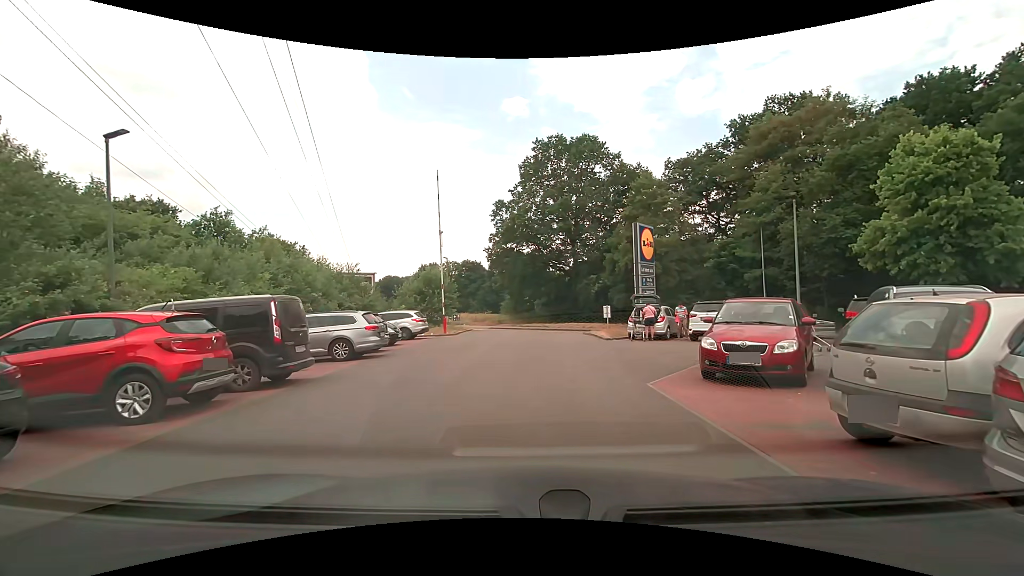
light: Day
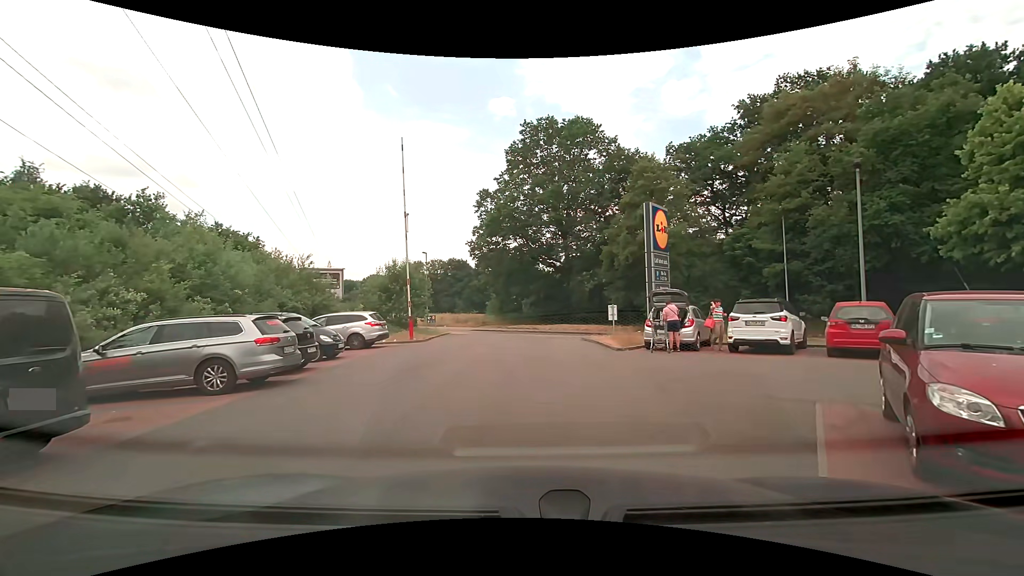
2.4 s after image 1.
(+0.2, +5.3) m; +3°
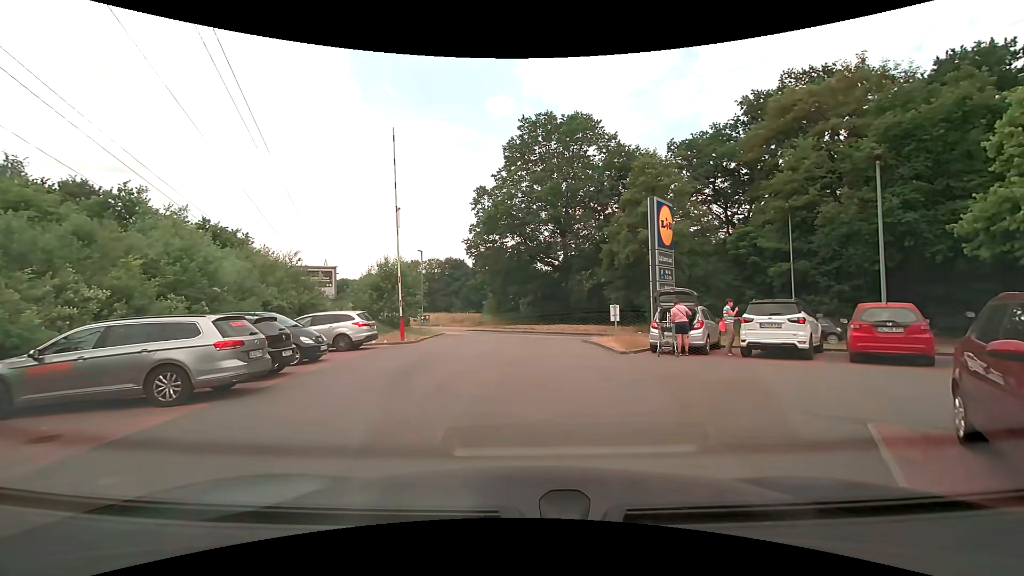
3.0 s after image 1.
(0.0, +1.1) m; +1°
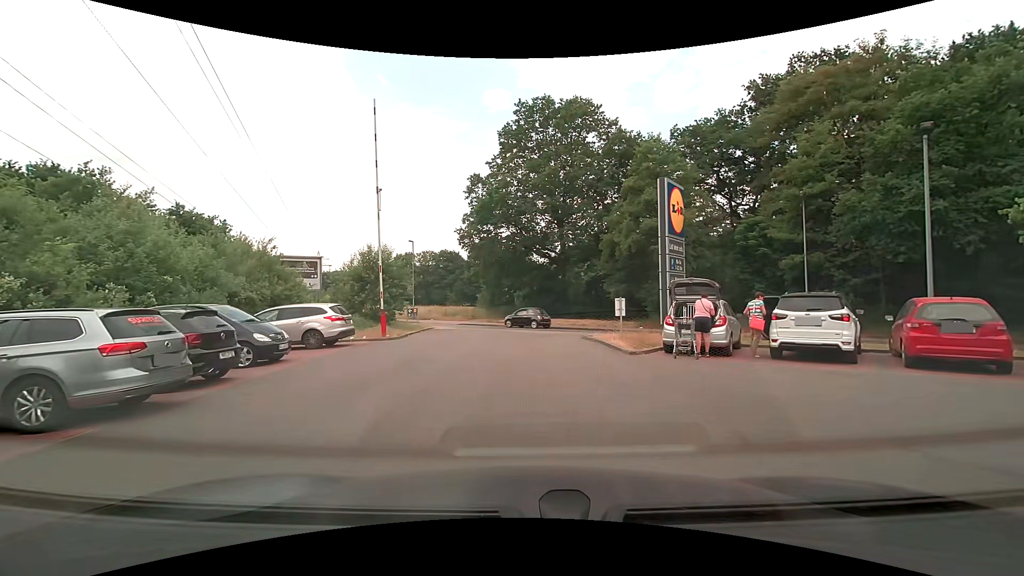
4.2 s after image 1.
(0.0, +2.1) m; +1°
